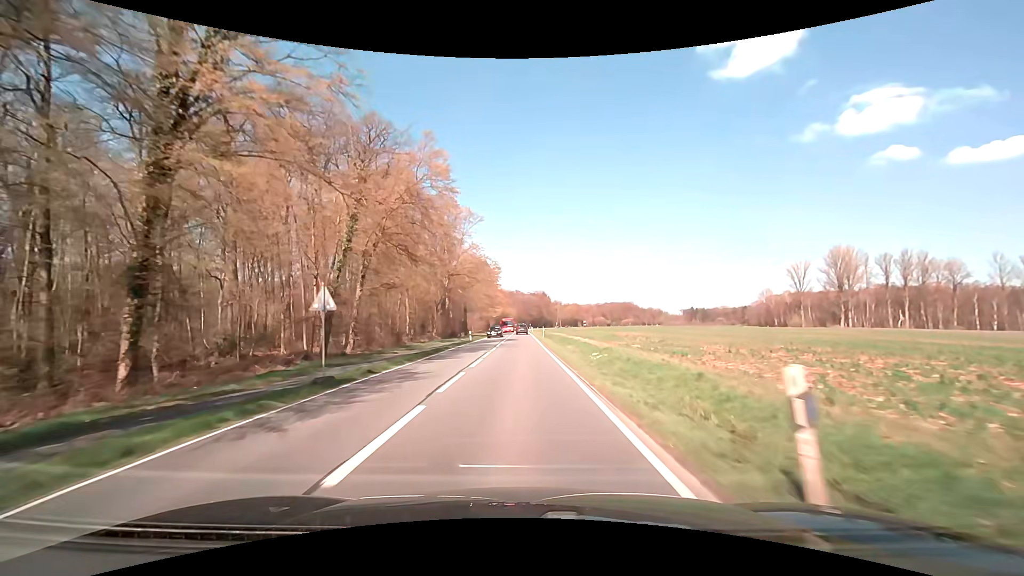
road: primary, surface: asphalt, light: Day
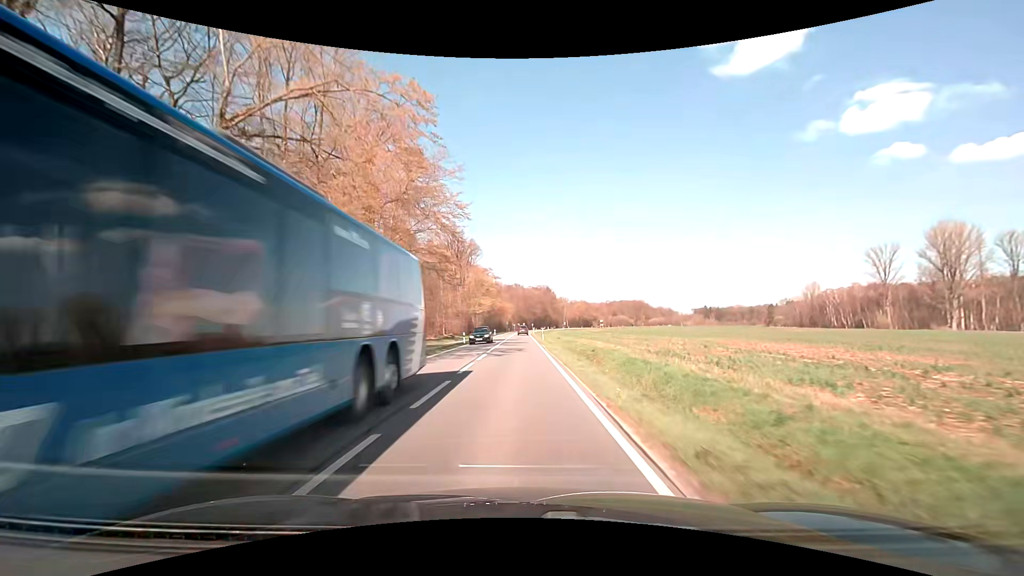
(-0.1, +54.4) m; 0°
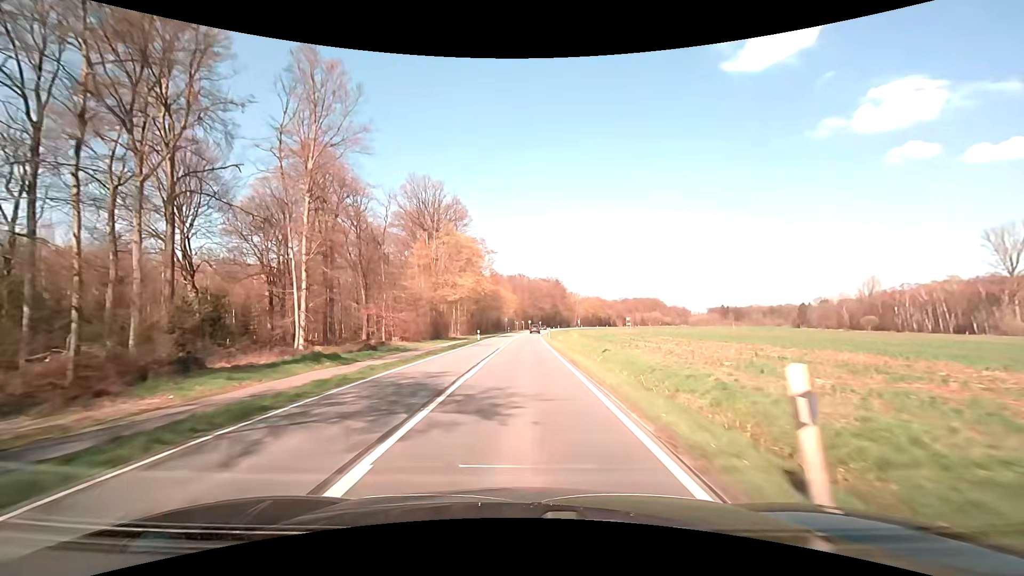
(-0.3, +43.5) m; 0°
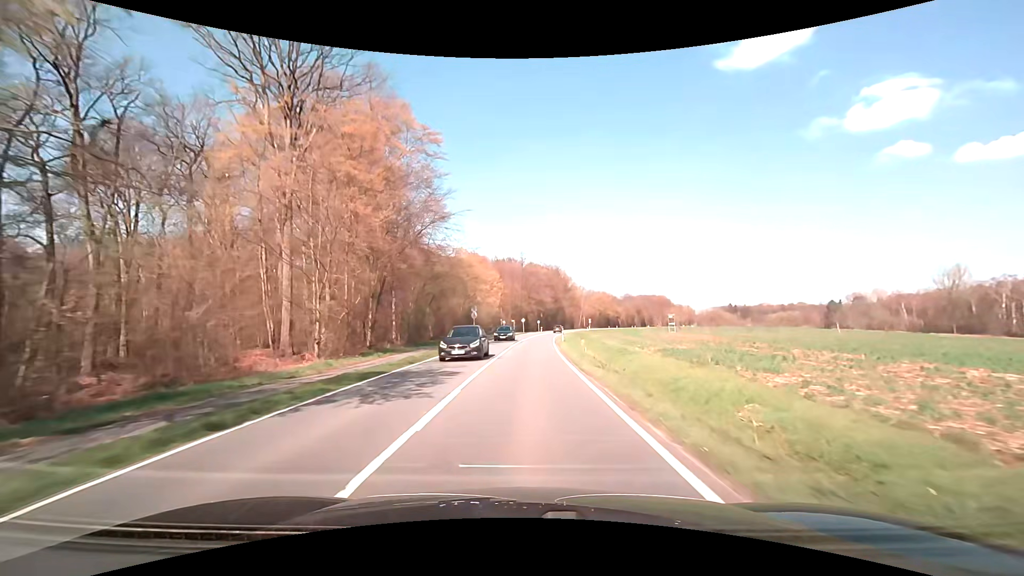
(+0.3, +54.3) m; +1°
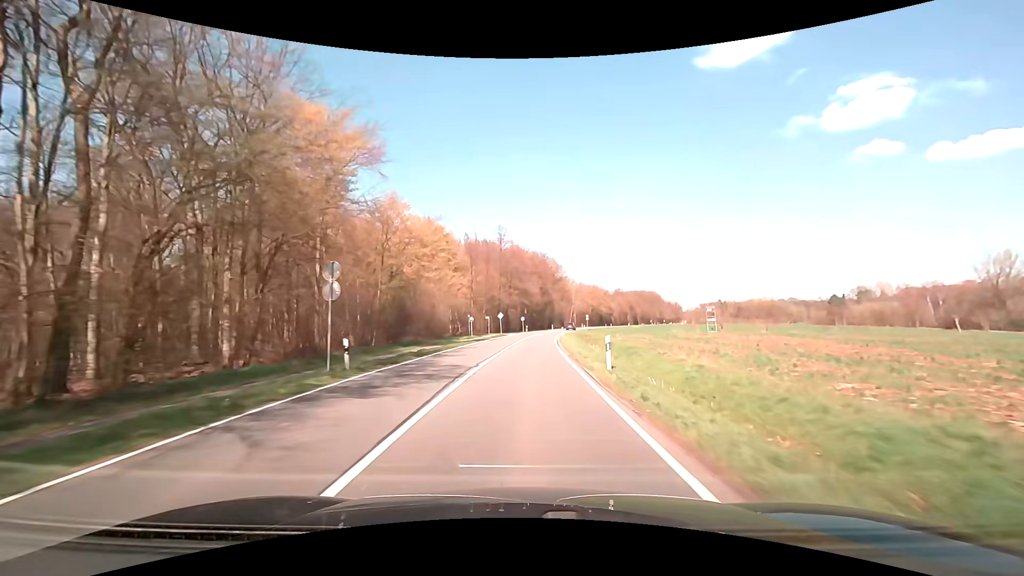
(+0.5, +32.6) m; +2°
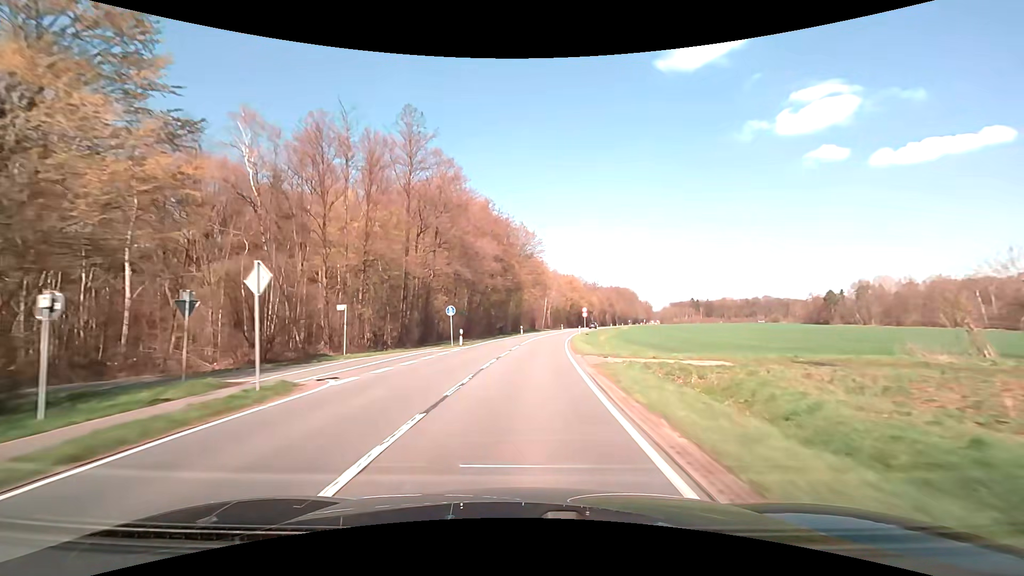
(+2.0, +54.2) m; +4°
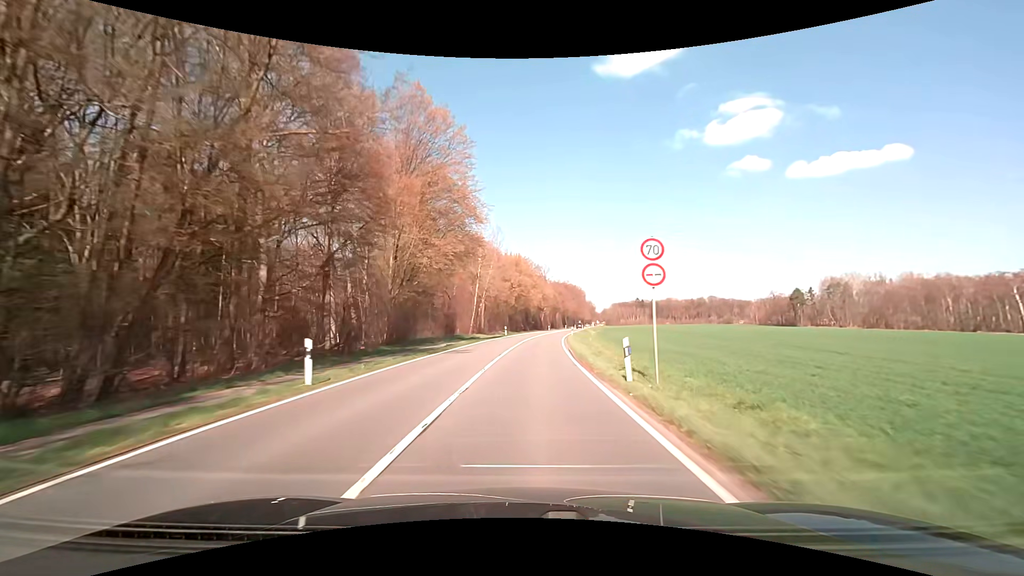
(+3.2, +53.9) m; +7°
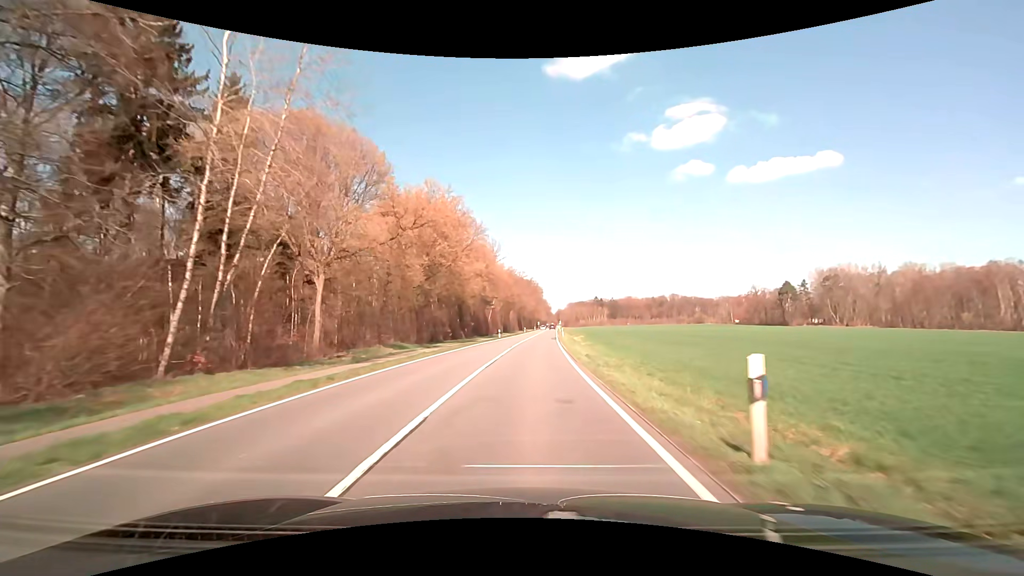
(+2.7, +53.7) m; +5°
(0, +10) (0, +20) (+1, +30) (+1, +40) (+2, +50) (+2, +60) (+3, +70) (+3, +80) (+4, +90) (+5, +100) m
